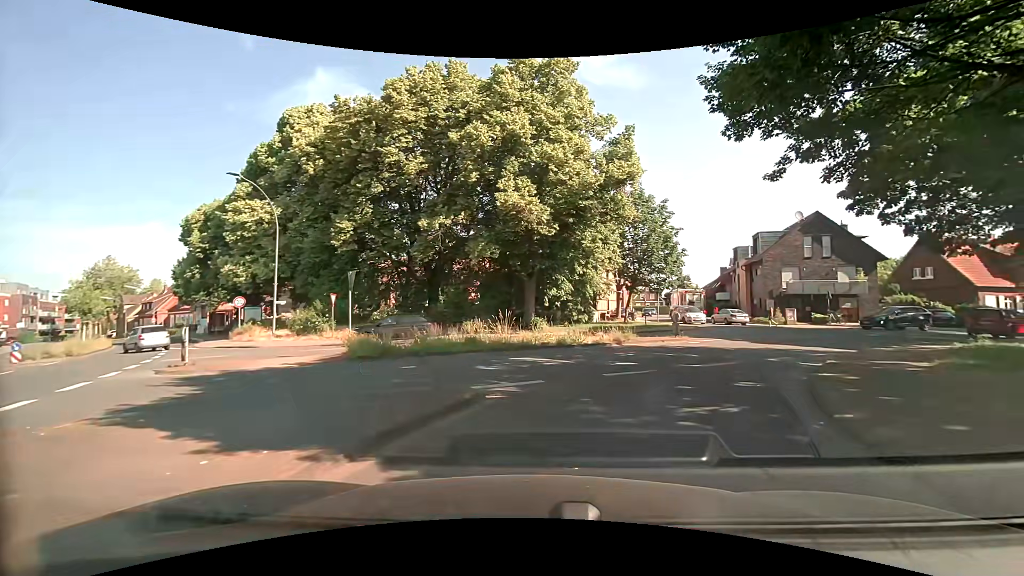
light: Day
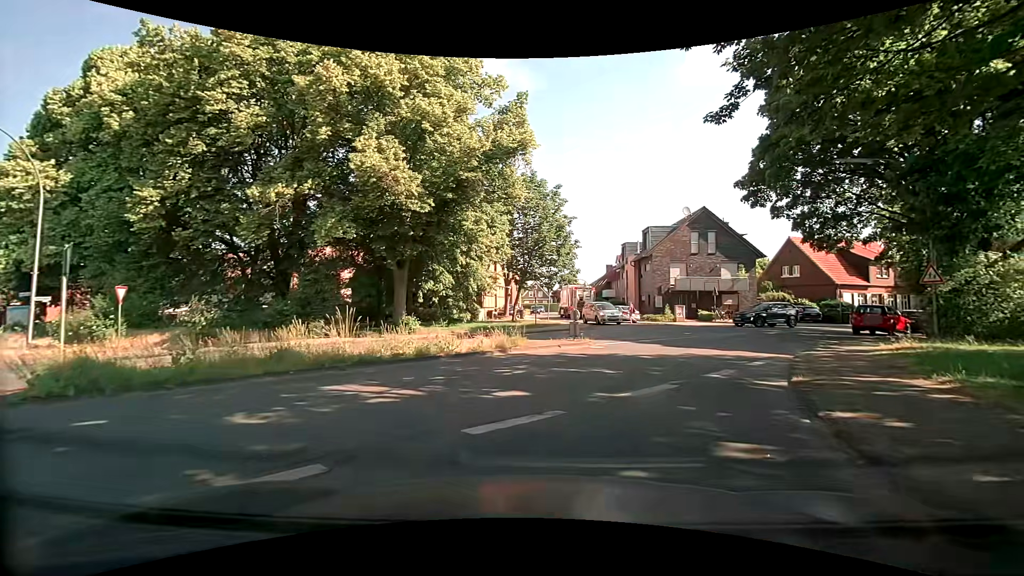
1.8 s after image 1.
(+0.6, +5.4) m; +13°
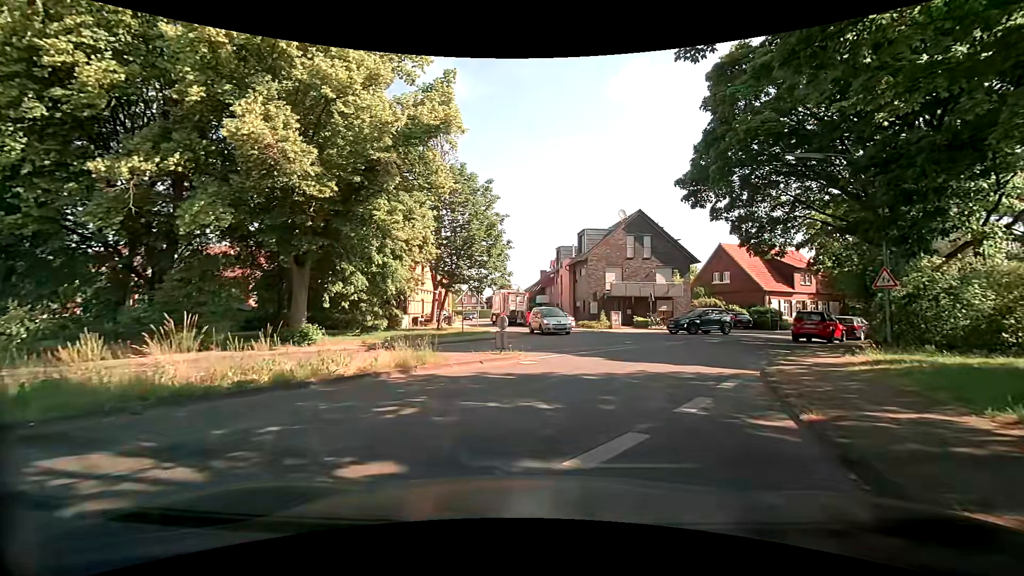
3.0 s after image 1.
(+0.2, +3.3) m; +8°
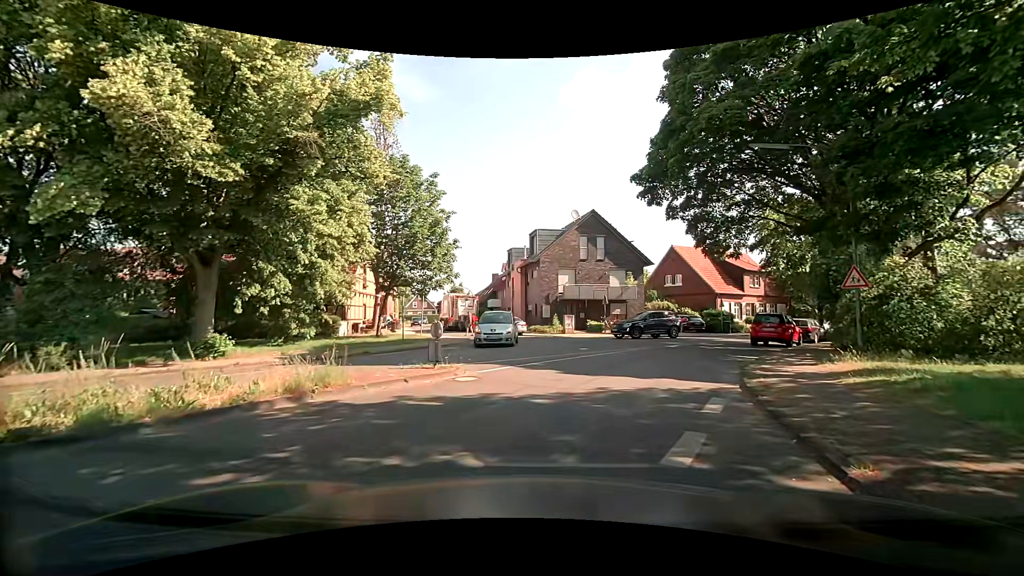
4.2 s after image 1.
(+0.1, +2.3) m; +4°
